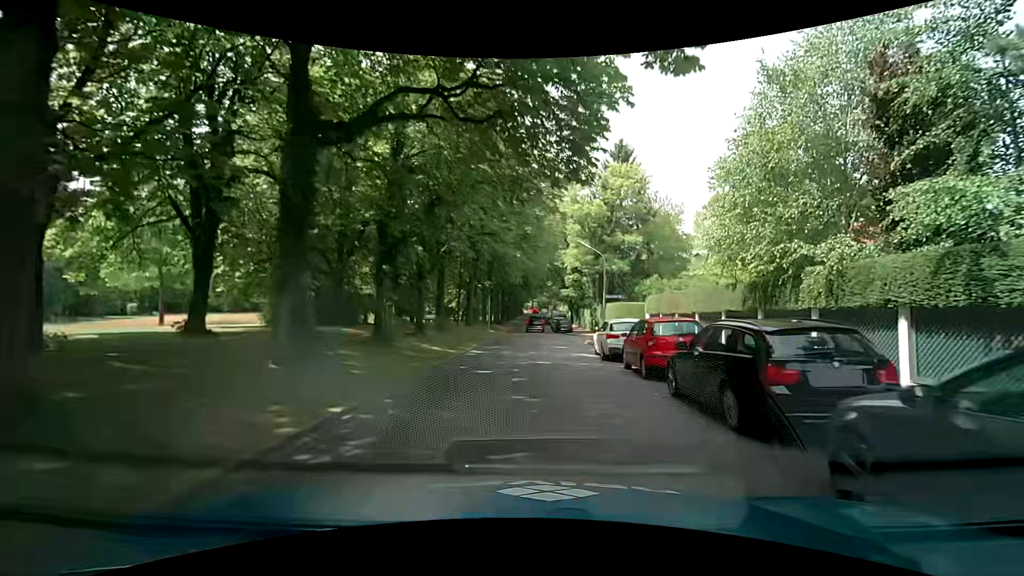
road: residential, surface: asphalt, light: Day
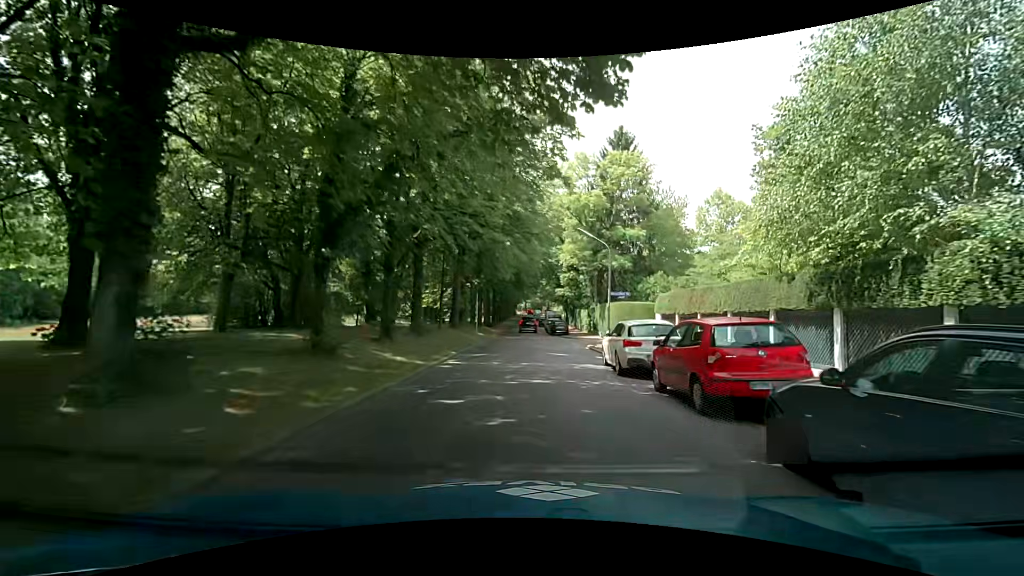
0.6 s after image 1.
(0.0, +4.4) m; +1°
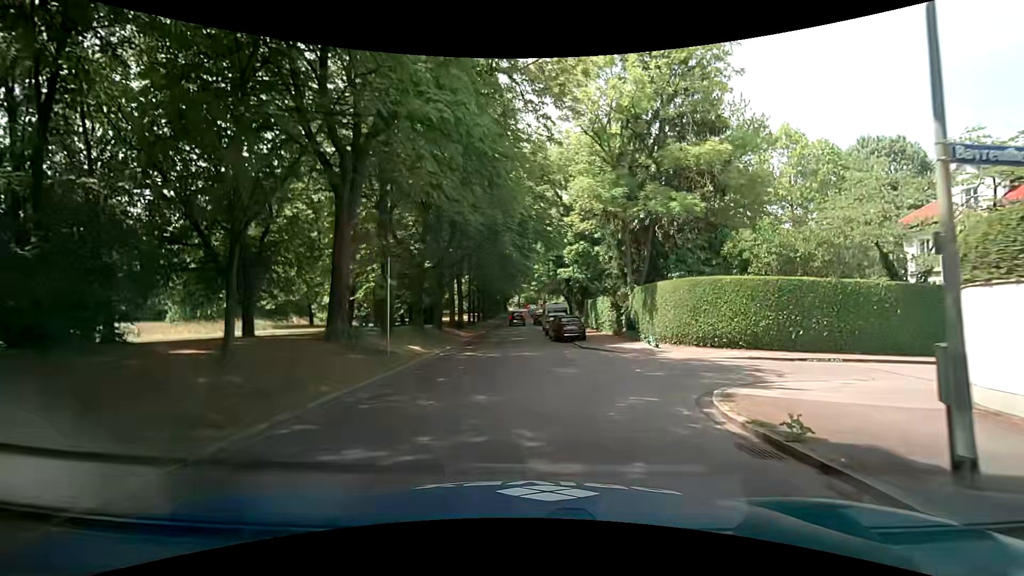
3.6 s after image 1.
(+0.3, +20.7) m; 0°
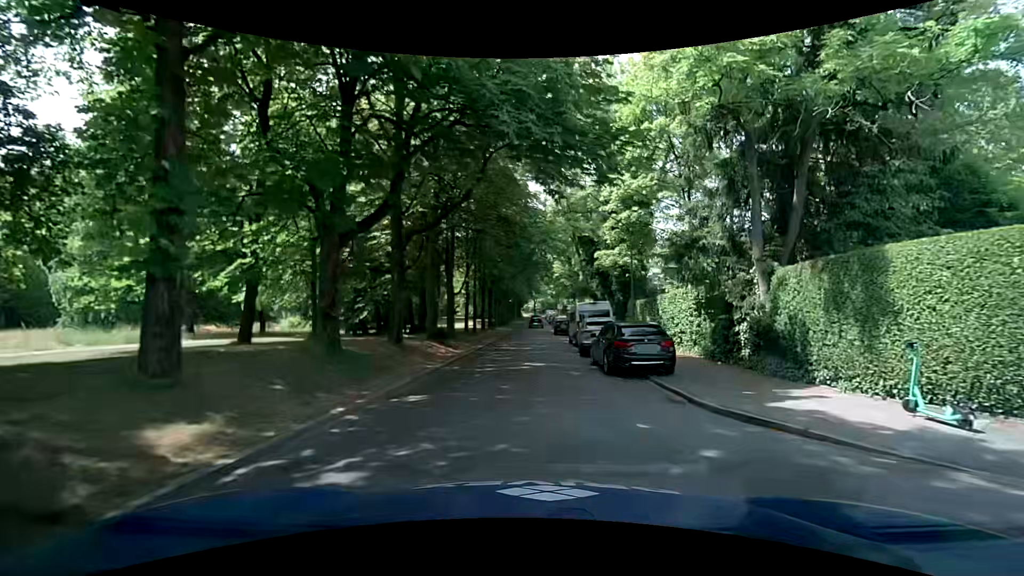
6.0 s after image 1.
(-0.2, +14.5) m; -3°
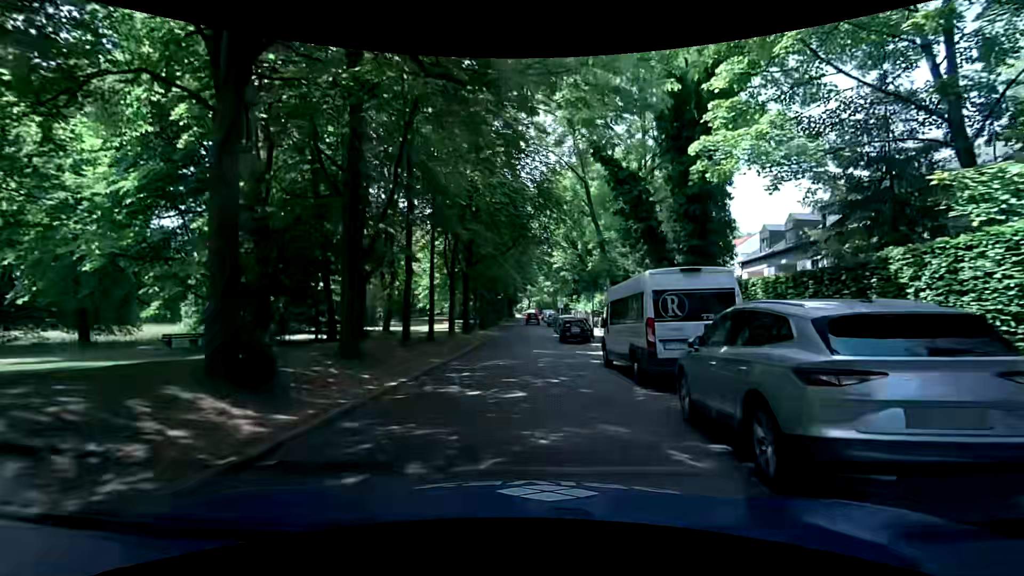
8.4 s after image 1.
(+0.5, +17.4) m; +2°
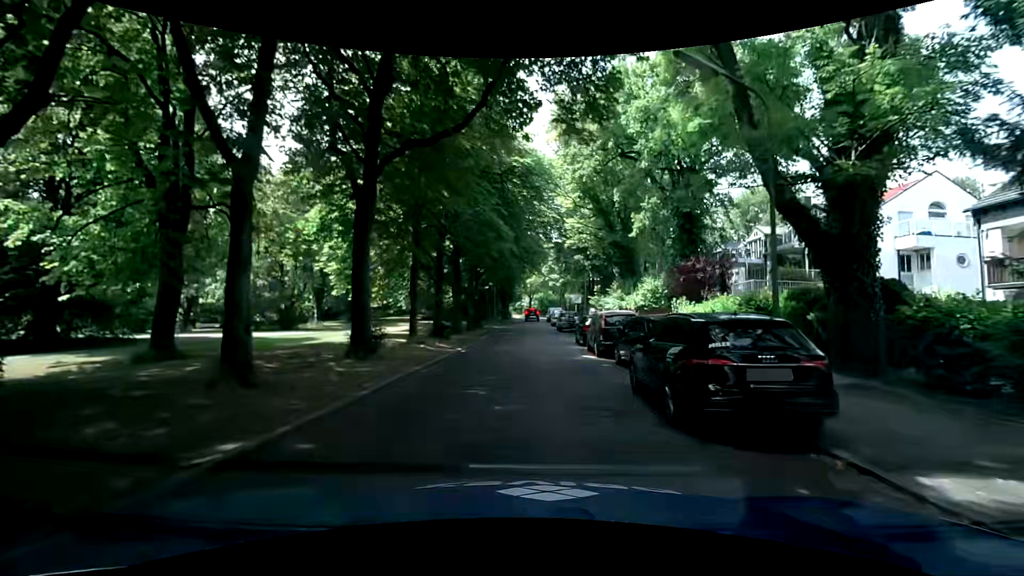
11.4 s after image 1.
(+0.2, +23.9) m; +1°
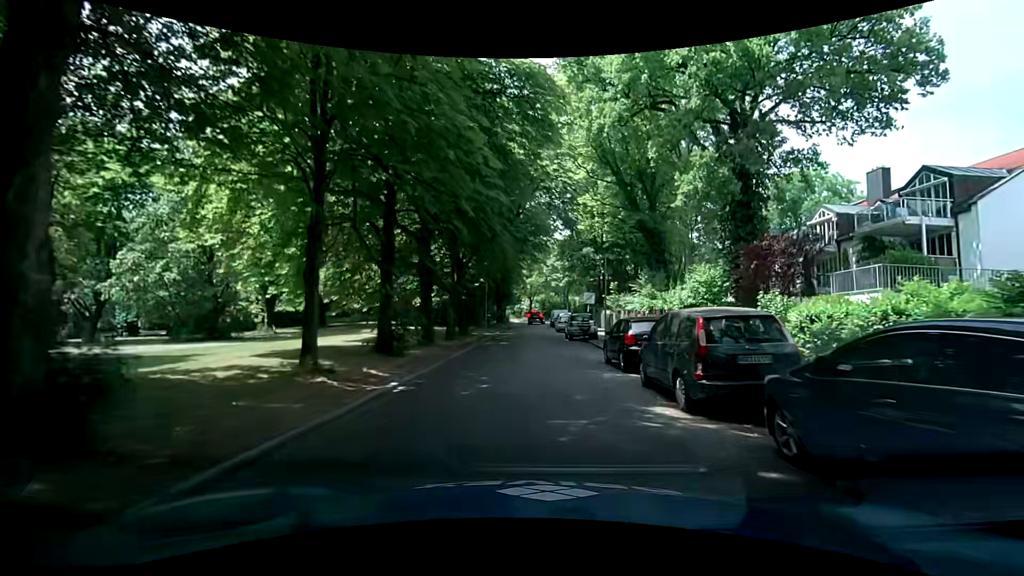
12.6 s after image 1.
(-0.1, +9.8) m; 0°
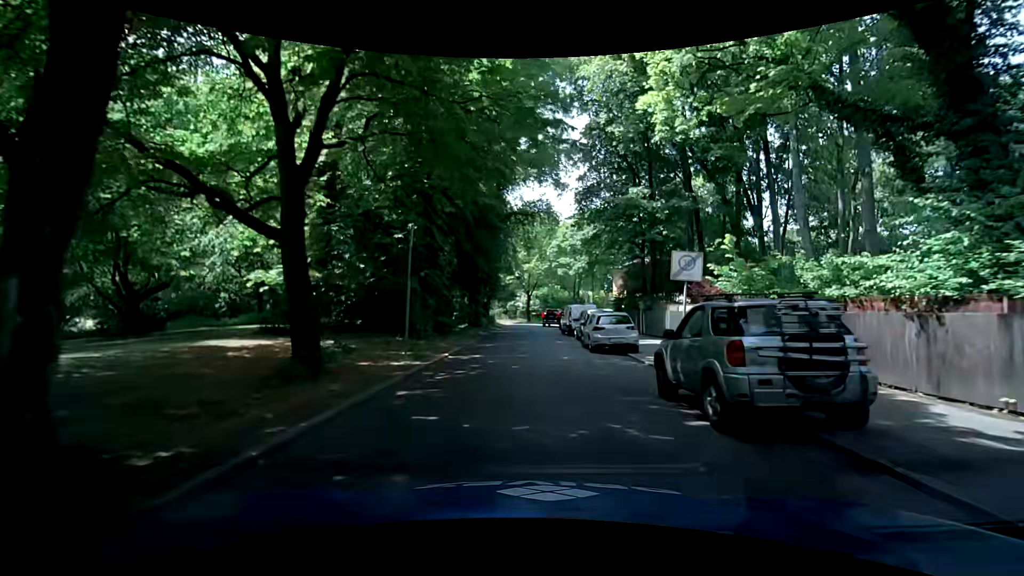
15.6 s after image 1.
(-0.2, +24.3) m; 0°
